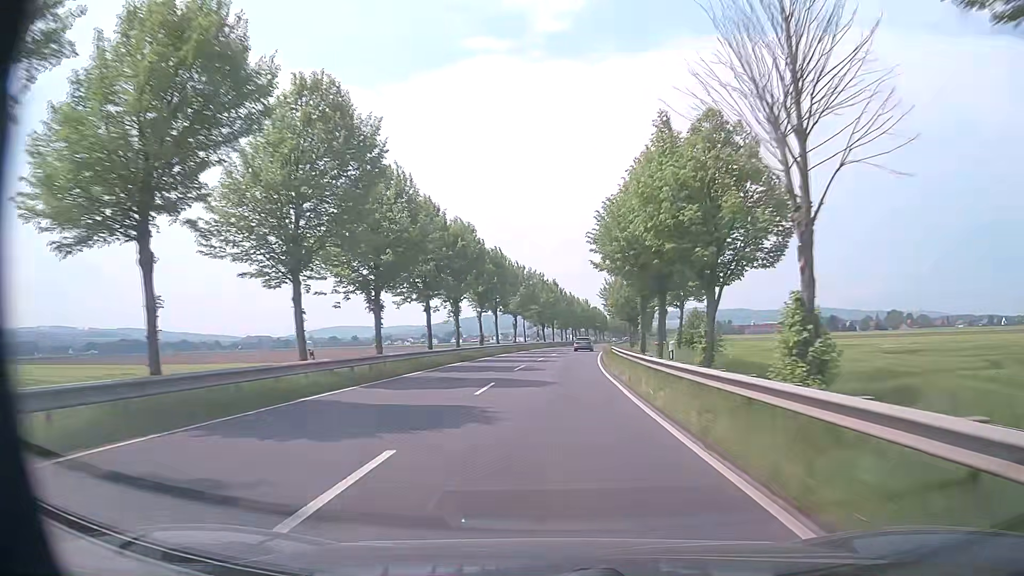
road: primary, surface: asphalt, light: Day
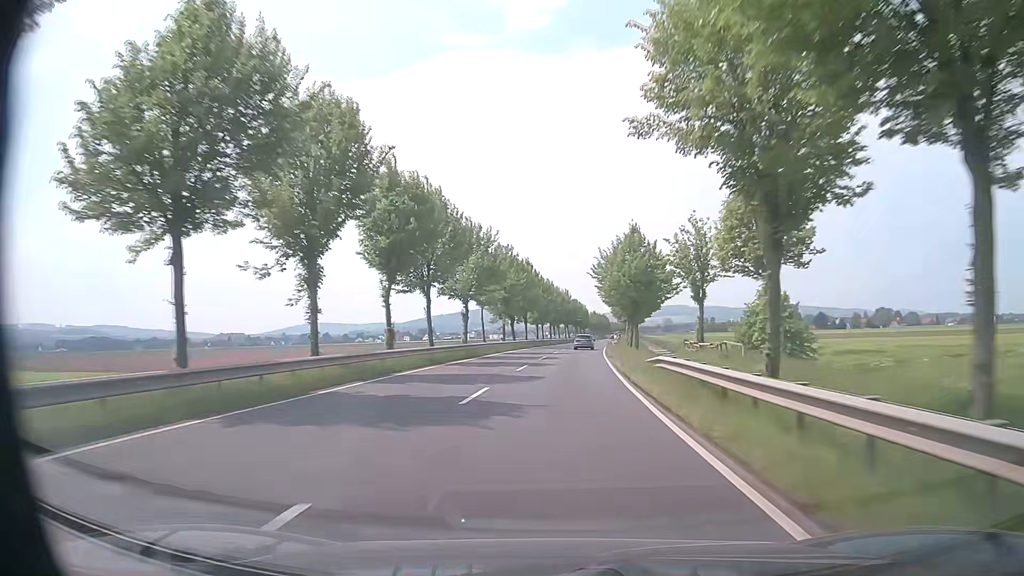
(+0.4, +26.6) m; +2°
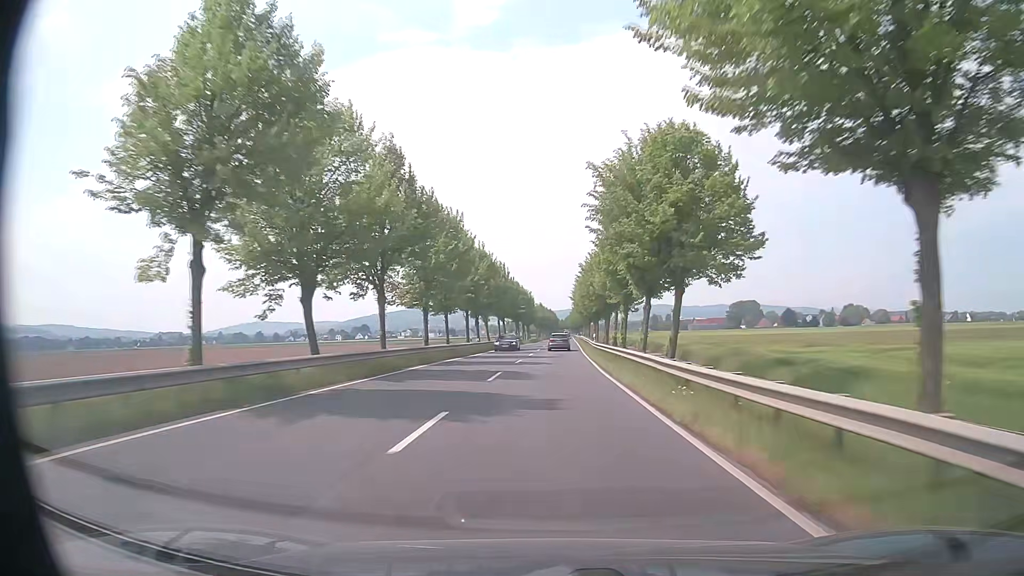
(+2.5, +52.8) m; +5°
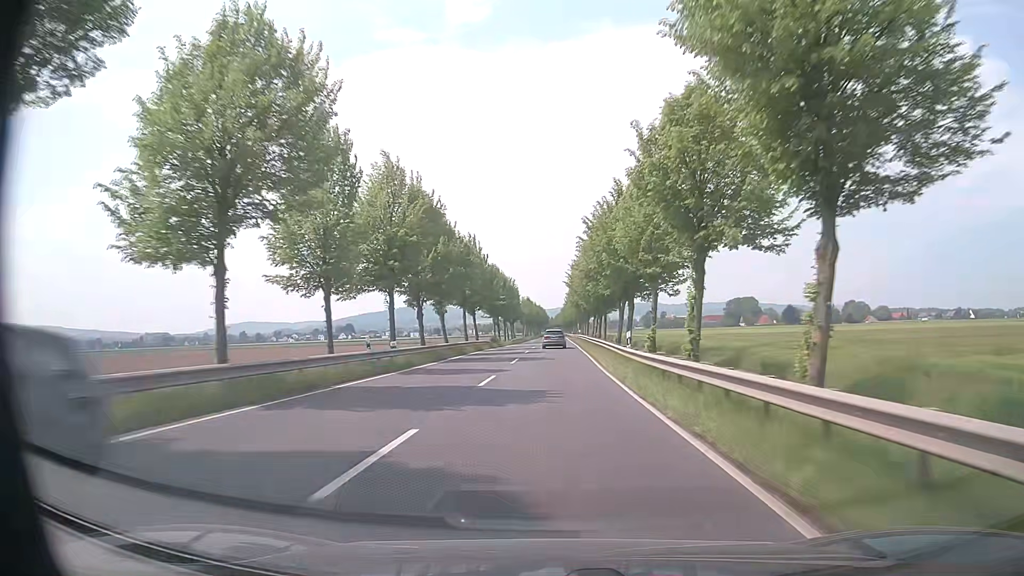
(+0.2, +26.0) m; +1°
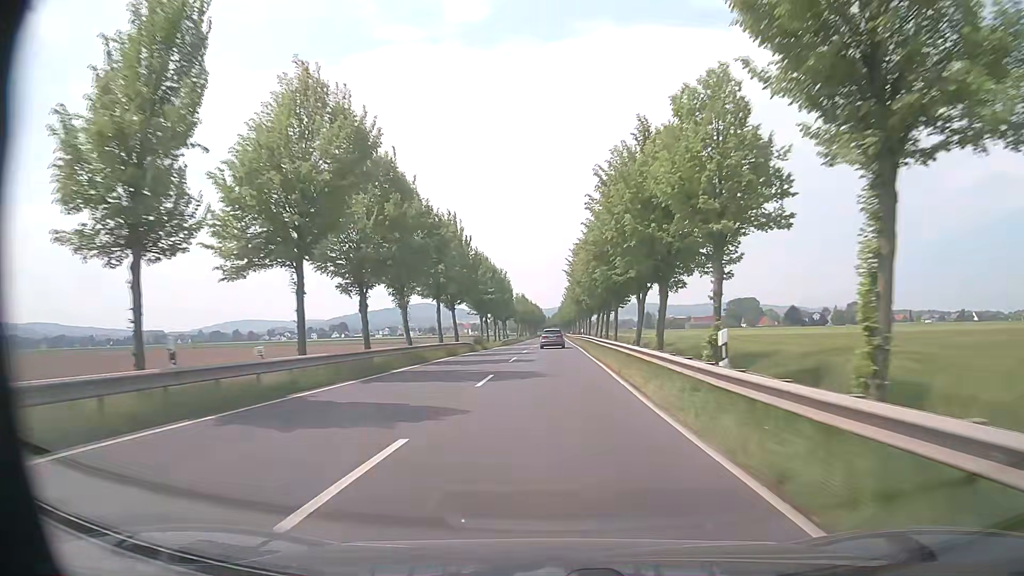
(0.0, +12.8) m; 0°
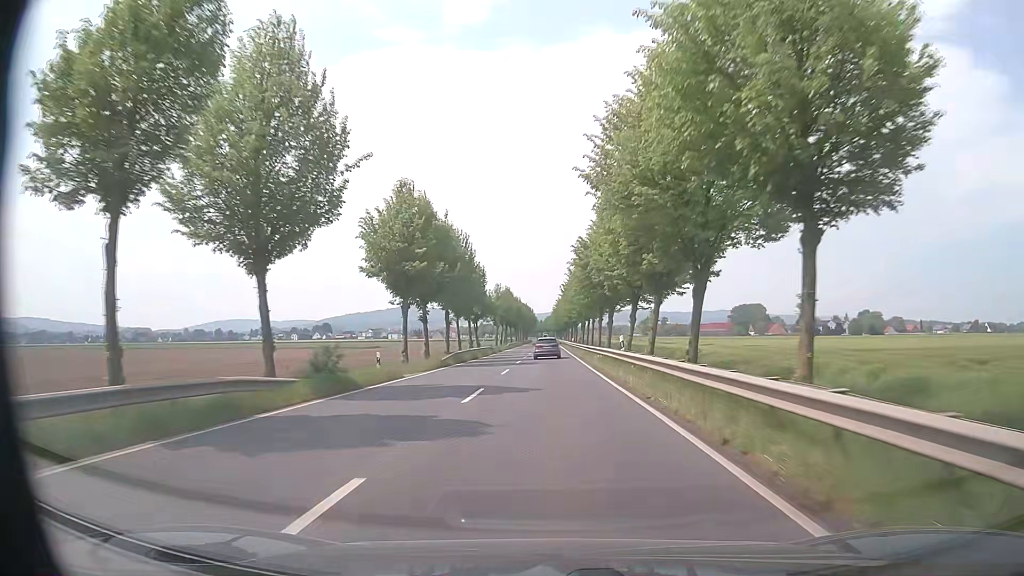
(0.0, +37.7) m; +1°
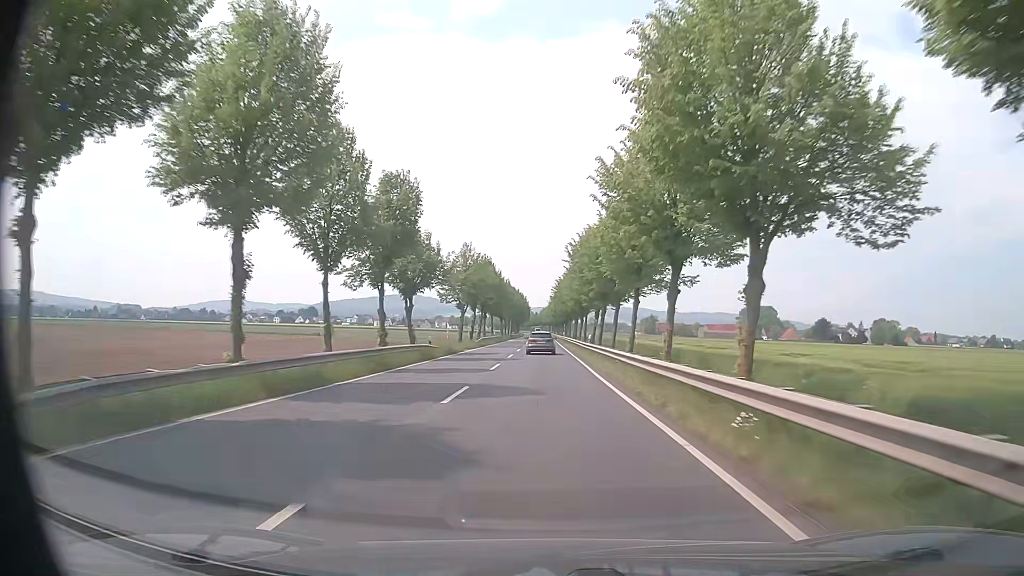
(-0.1, +36.9) m; 0°
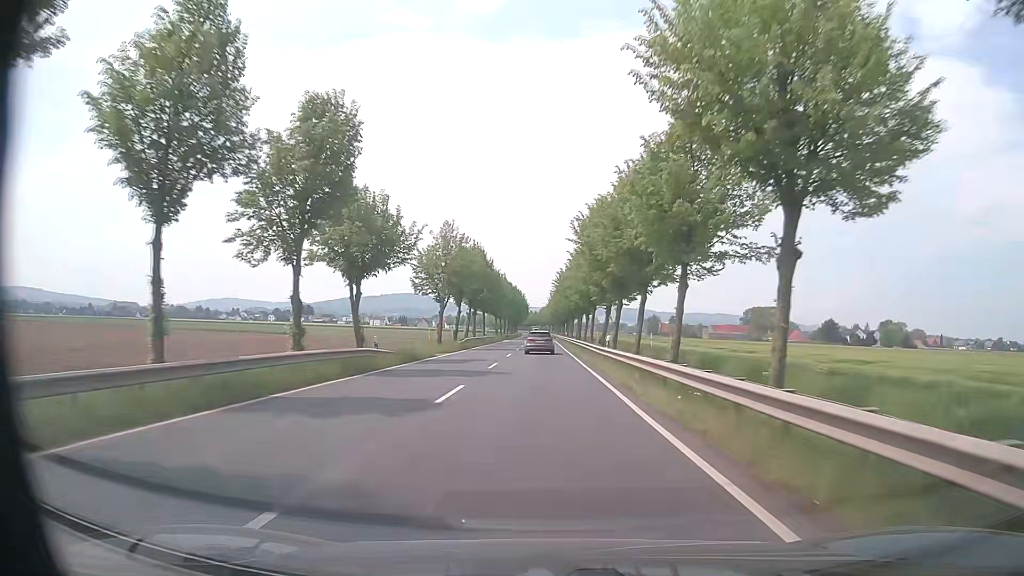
(+0.1, +12.2) m; +1°
(0, +10) (0, +20) (0, +30) (0, +40) (0, +50) (0, +60) (0, +70) (-1, +80) (-1, +90) (-1, +100) m
